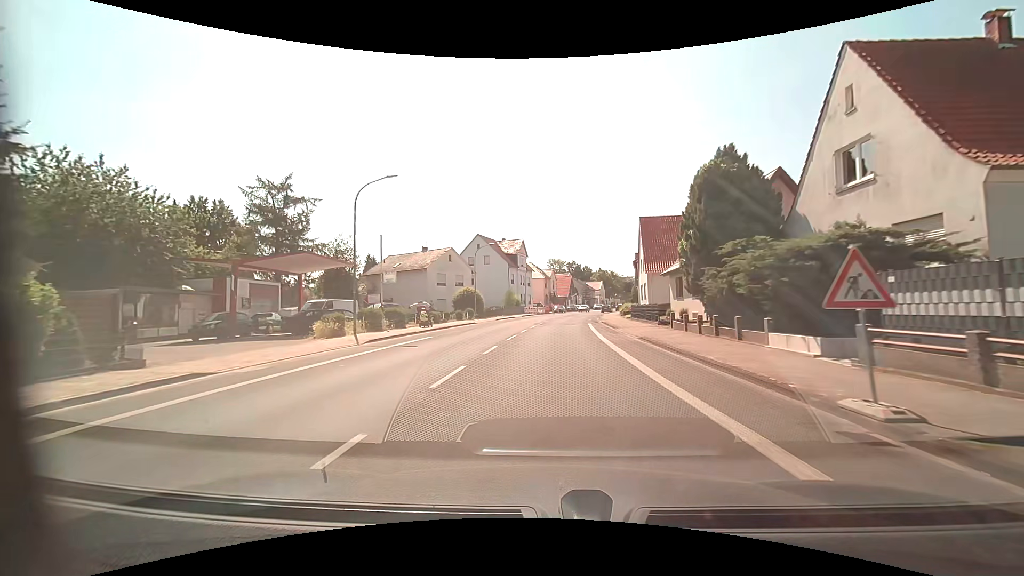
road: tertiary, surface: asphalt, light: Day
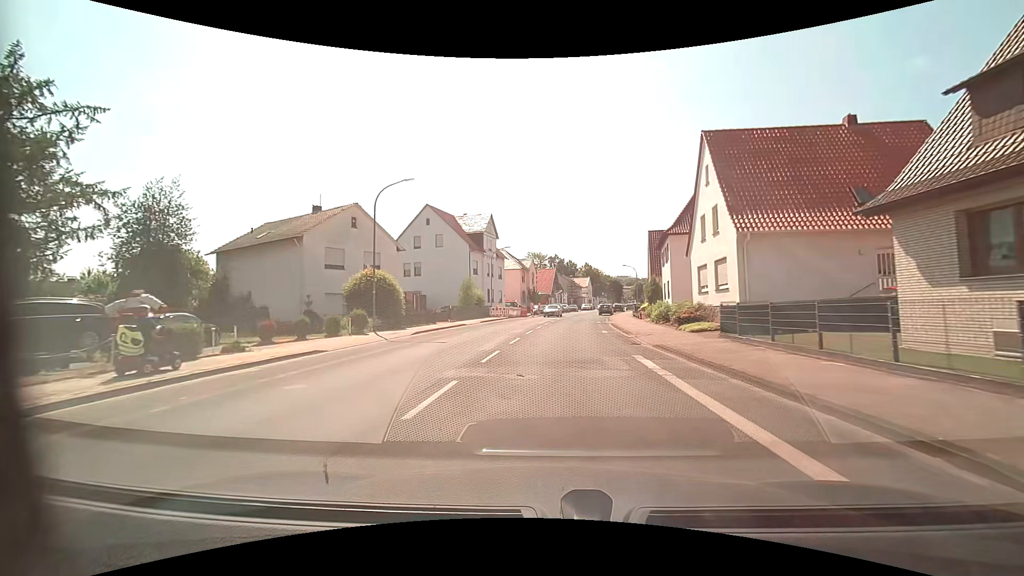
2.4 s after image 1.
(+0.5, +26.3) m; +3°
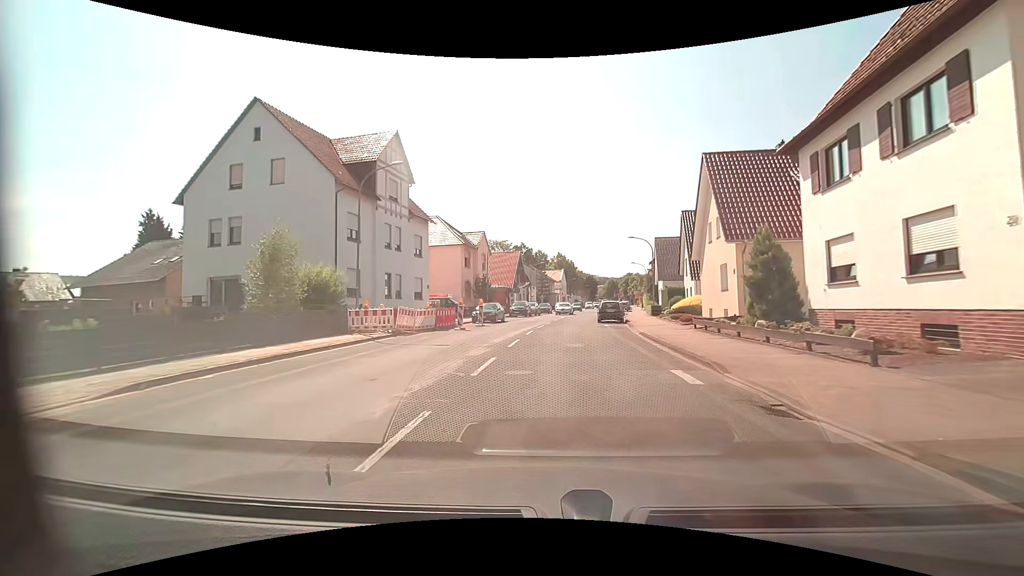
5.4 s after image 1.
(+1.0, +32.3) m; +4°
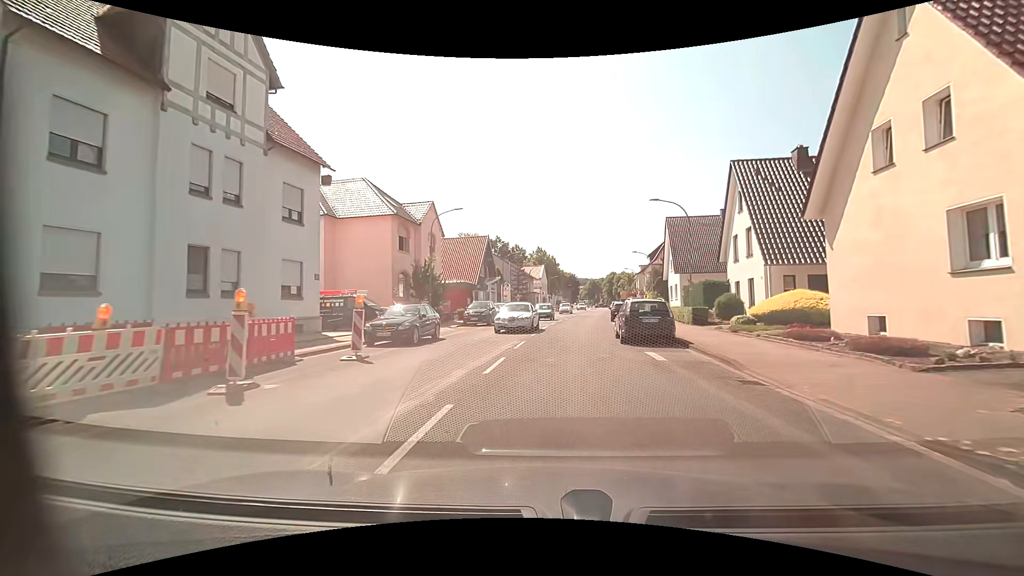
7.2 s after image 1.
(+0.2, +17.6) m; +2°
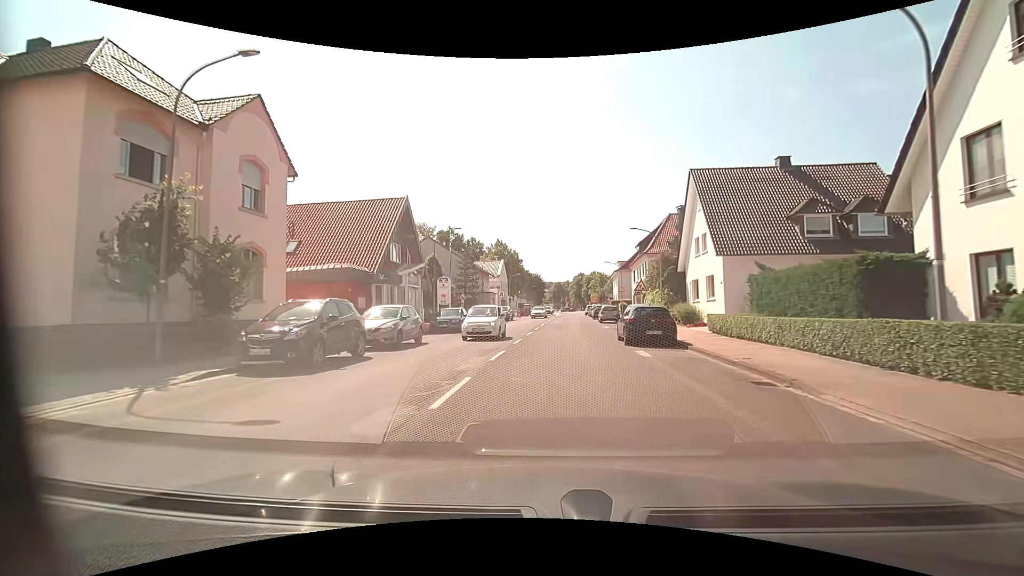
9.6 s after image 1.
(+0.8, +20.7) m; +4°
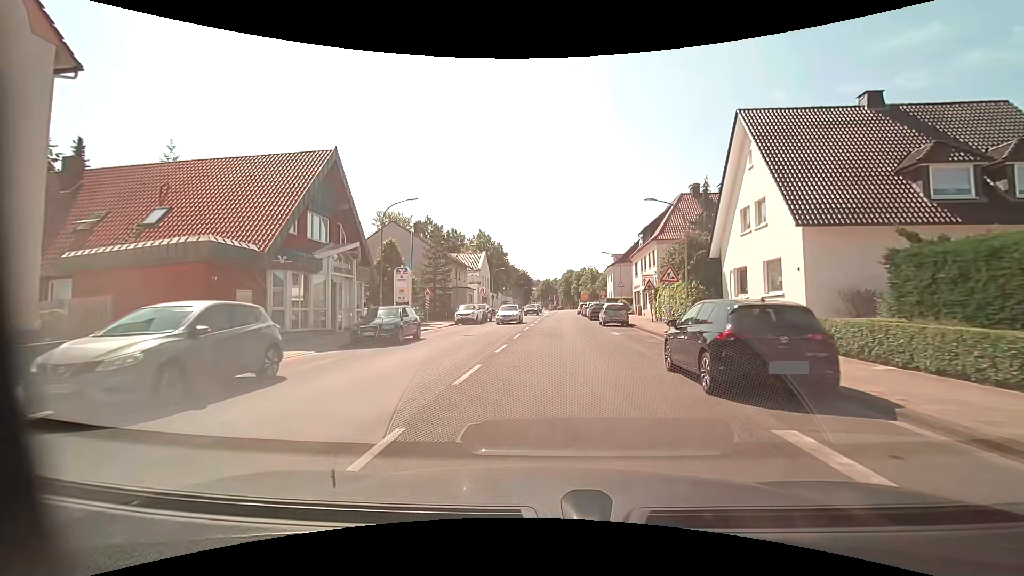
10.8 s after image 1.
(+0.1, +10.1) m; +1°
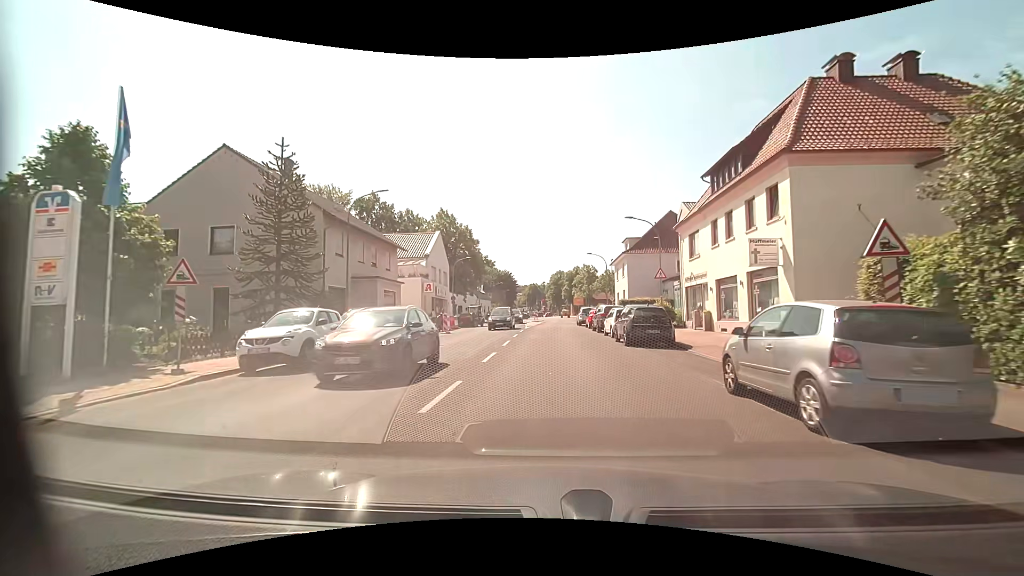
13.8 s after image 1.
(+0.8, +26.0) m; +2°
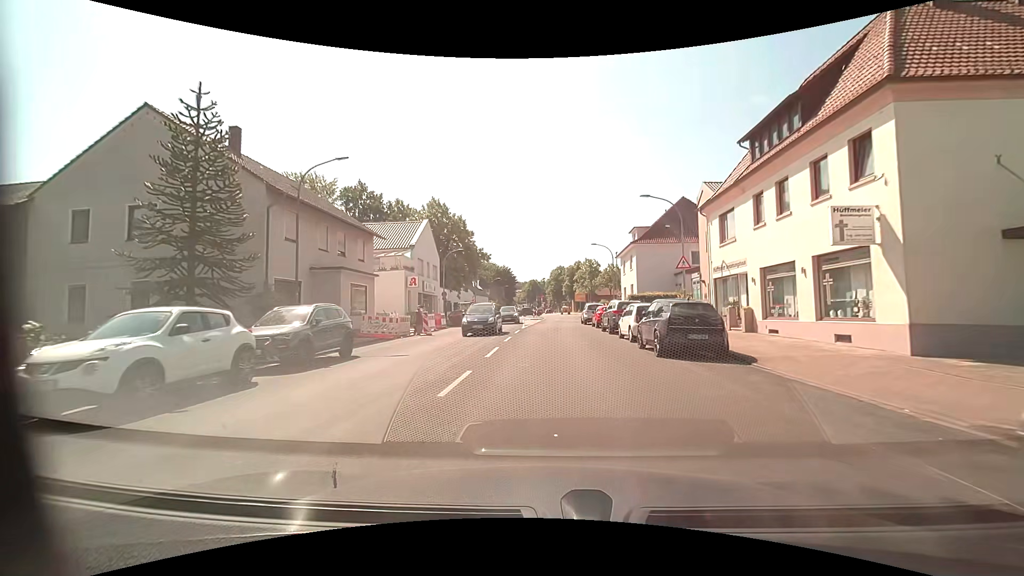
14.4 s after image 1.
(0.0, +5.4) m; +1°
(0, +10) (0, +20) (0, +30) (0, +40) (0, +50) (+1, +60) (+1, +70) (+2, +80) (+2, +90) (+2, +100) m
